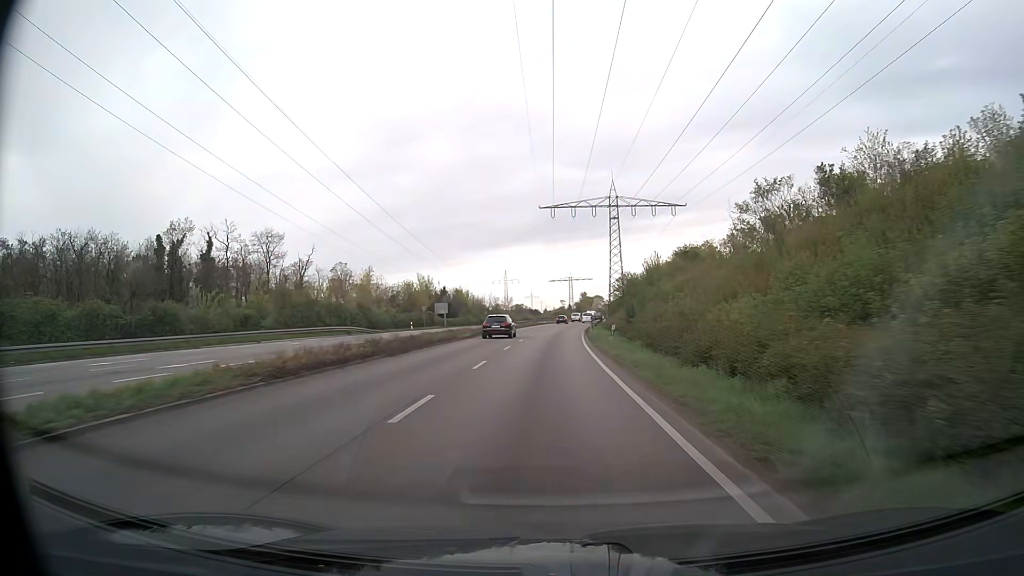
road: trunk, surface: asphalt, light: Day
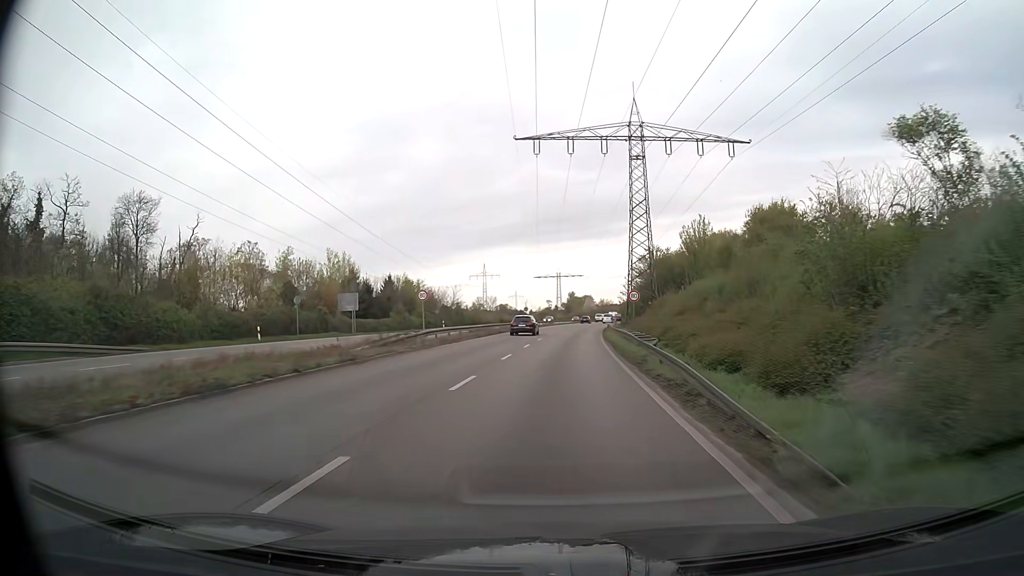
(+0.1, +42.2) m; +1°
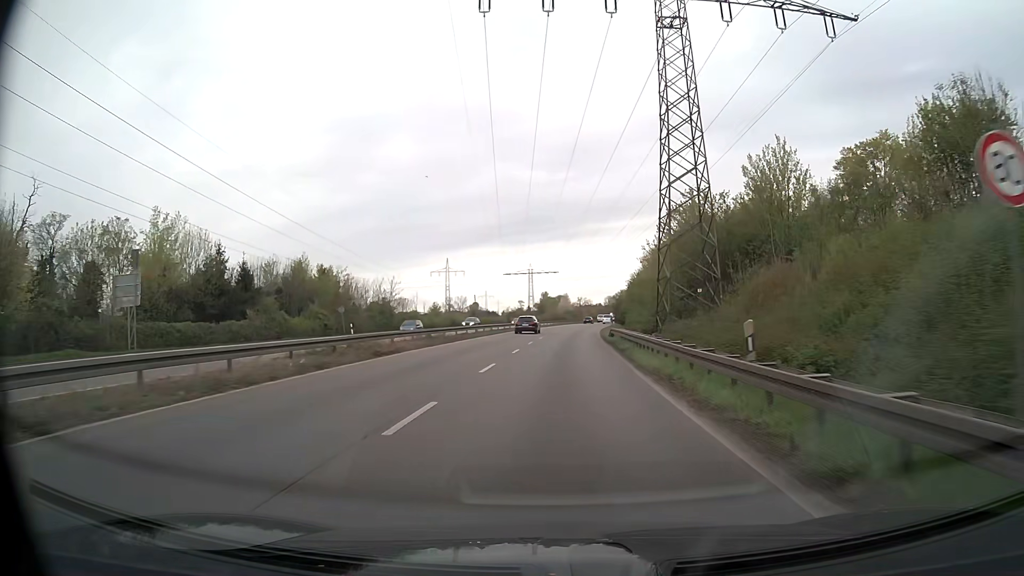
(+0.6, +31.7) m; +2°
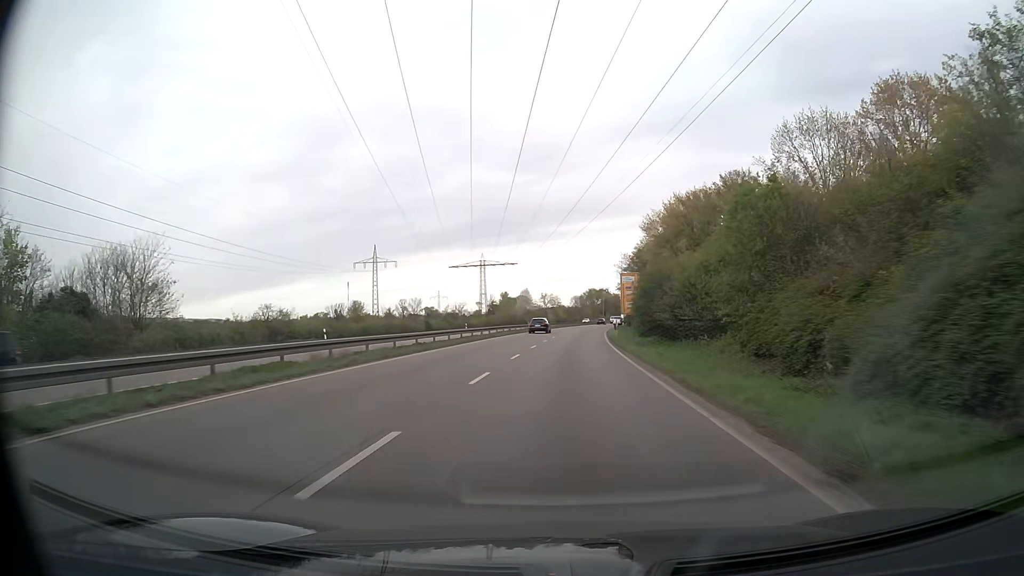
(+1.6, +57.1) m; +3°
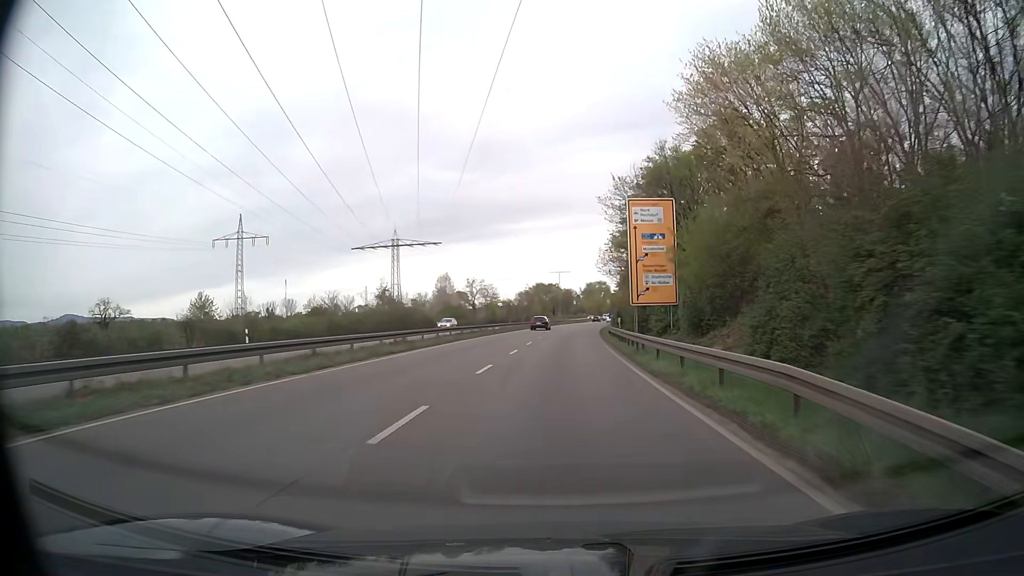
(+2.4, +60.8) m; +5°
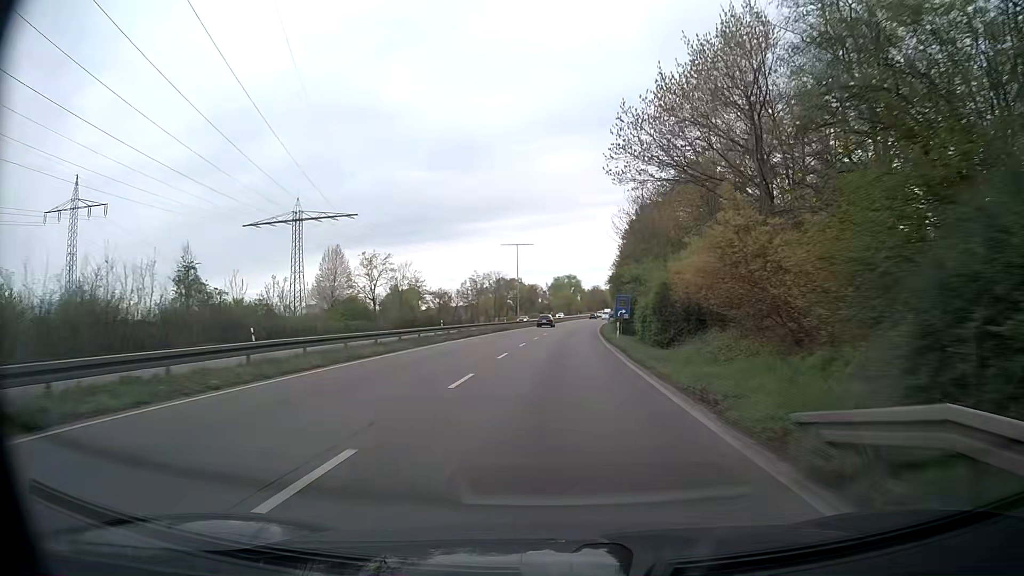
(+1.1, +48.3) m; +3°
